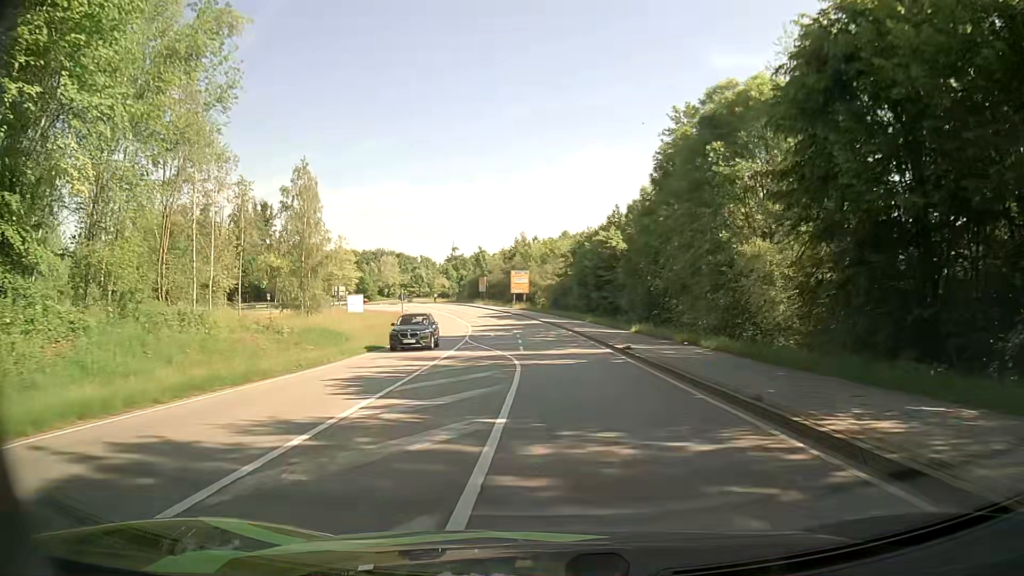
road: secondary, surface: asphalt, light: Day
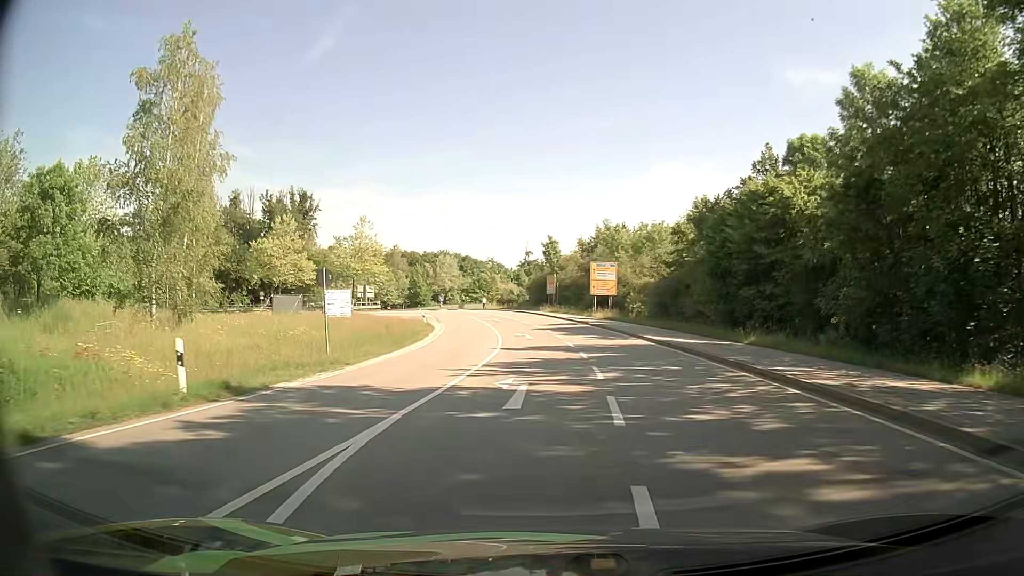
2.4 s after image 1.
(-1.1, +30.0) m; -6°
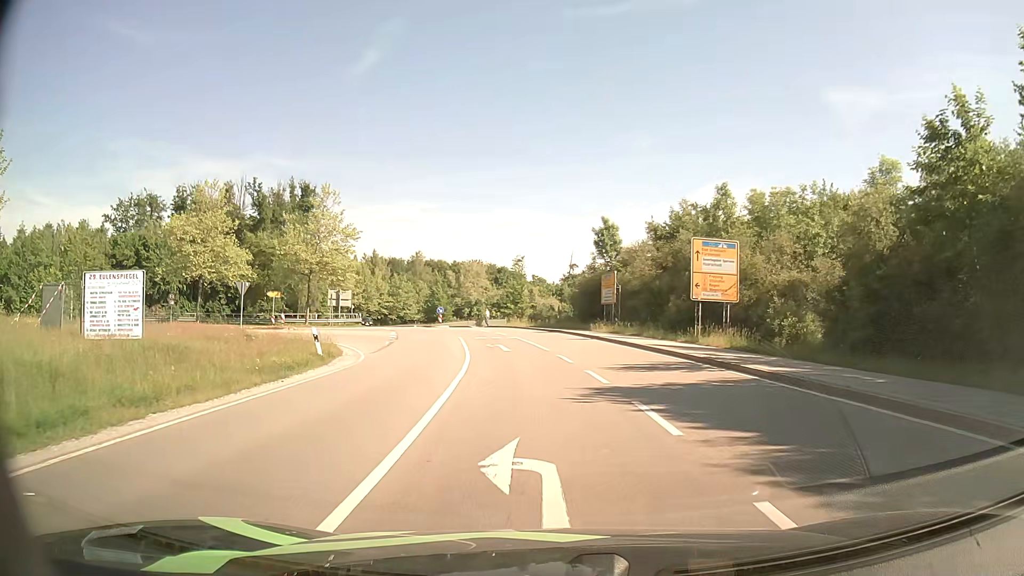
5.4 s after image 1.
(-0.7, +30.2) m; -4°
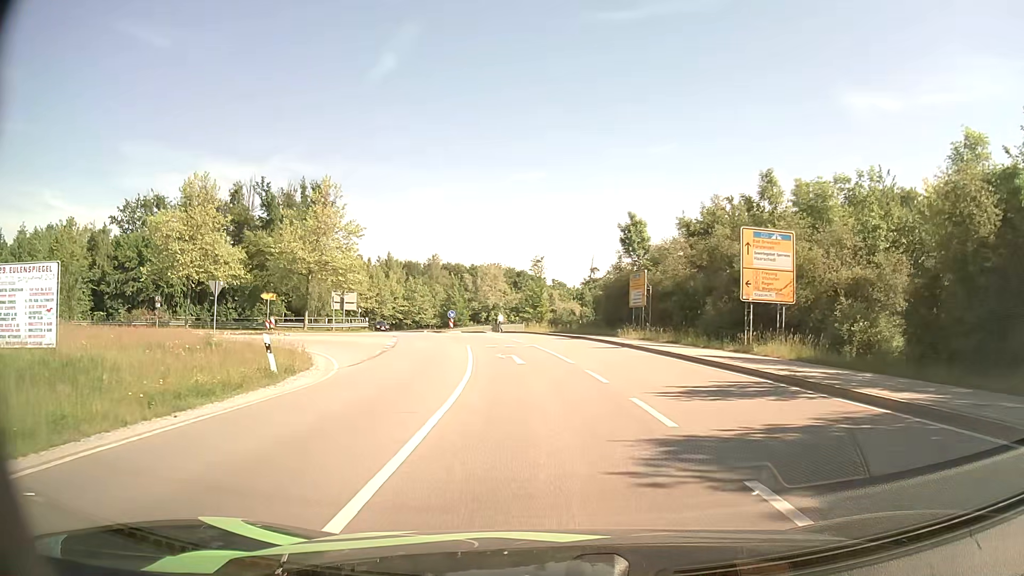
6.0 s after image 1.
(-0.1, +5.3) m; -2°
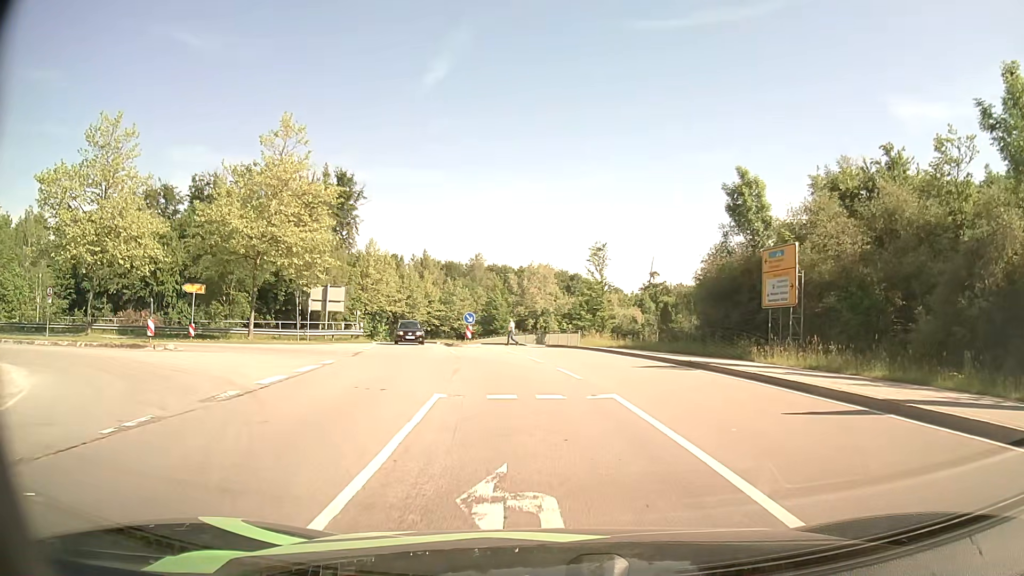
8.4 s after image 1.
(-0.7, +18.9) m; -5°
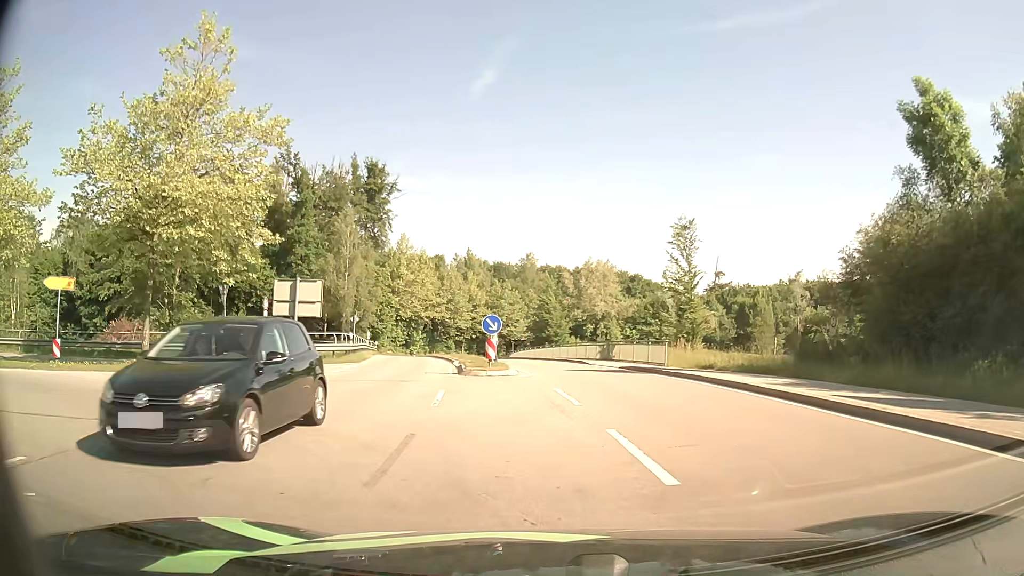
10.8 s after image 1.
(-0.5, +14.9) m; -4°
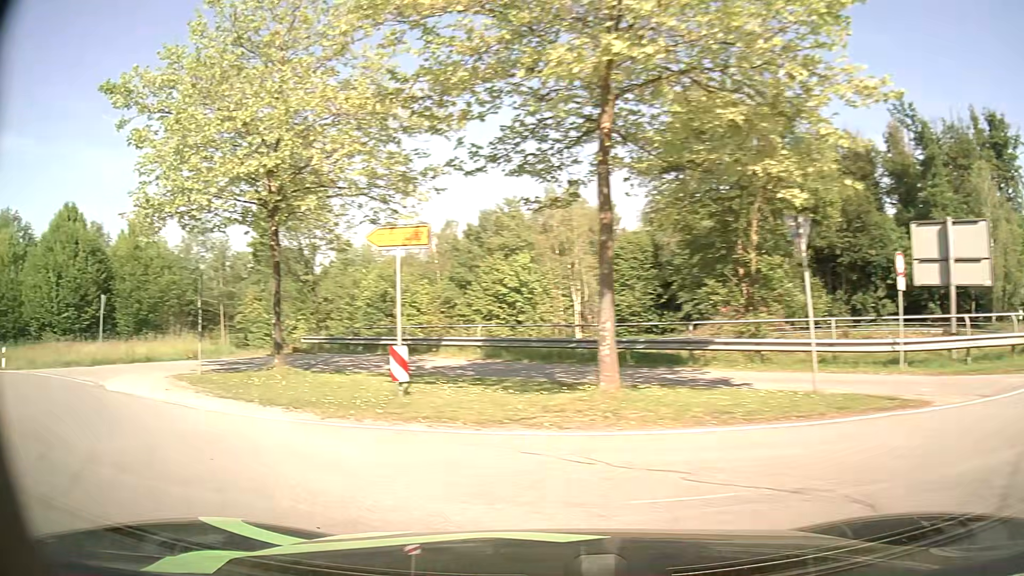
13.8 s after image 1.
(-3.8, +13.6) m; -52°
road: primary_link
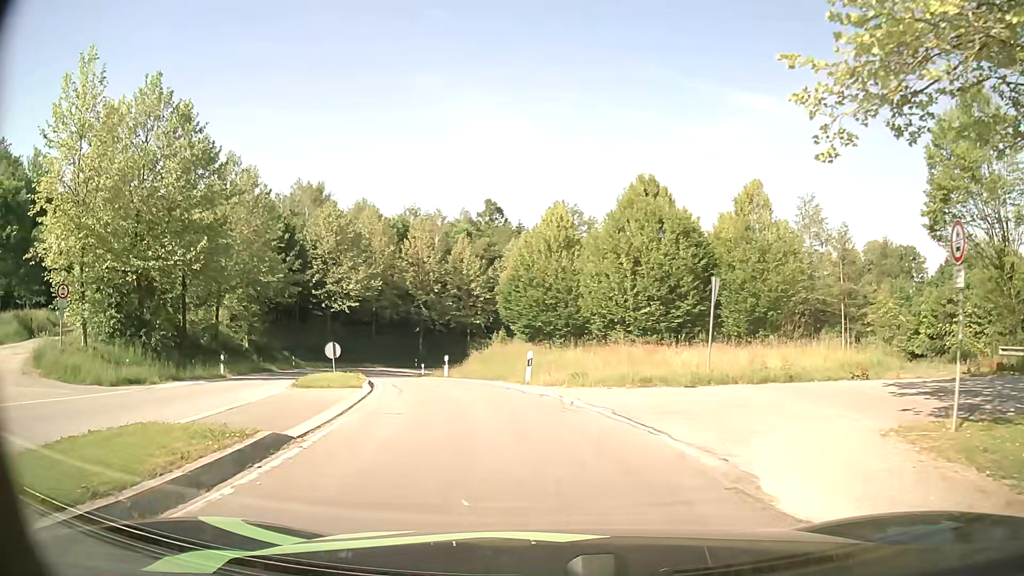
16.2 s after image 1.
(-6.4, +8.6) m; -54°
(-1, +10) (-3, +20) (-6, +29) (-9, +39) (-12, +48) (-14, +58) (-14, +68) (-10, +77) (-4, +85) (+3, +92) m
